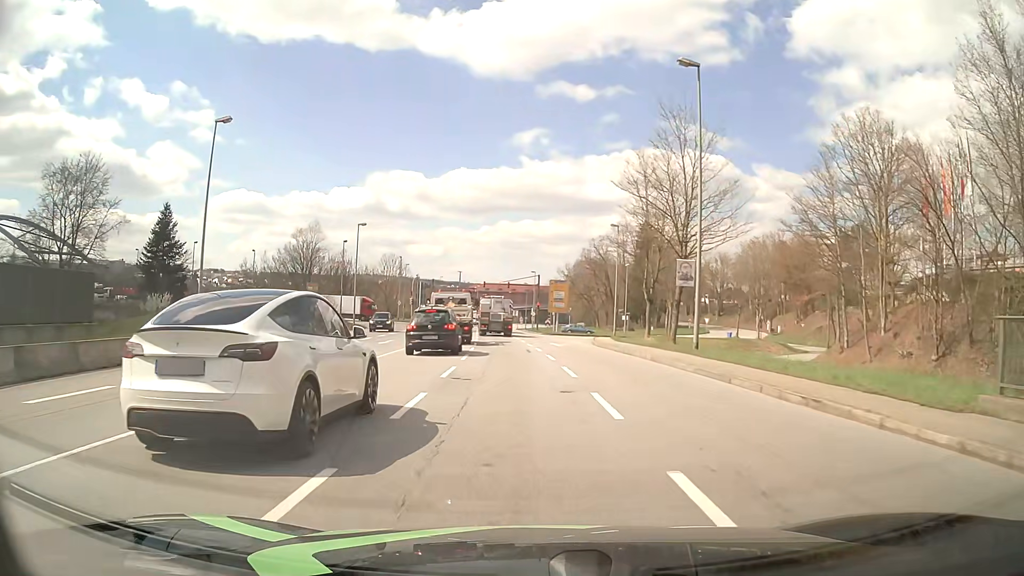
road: primary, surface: asphalt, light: Day
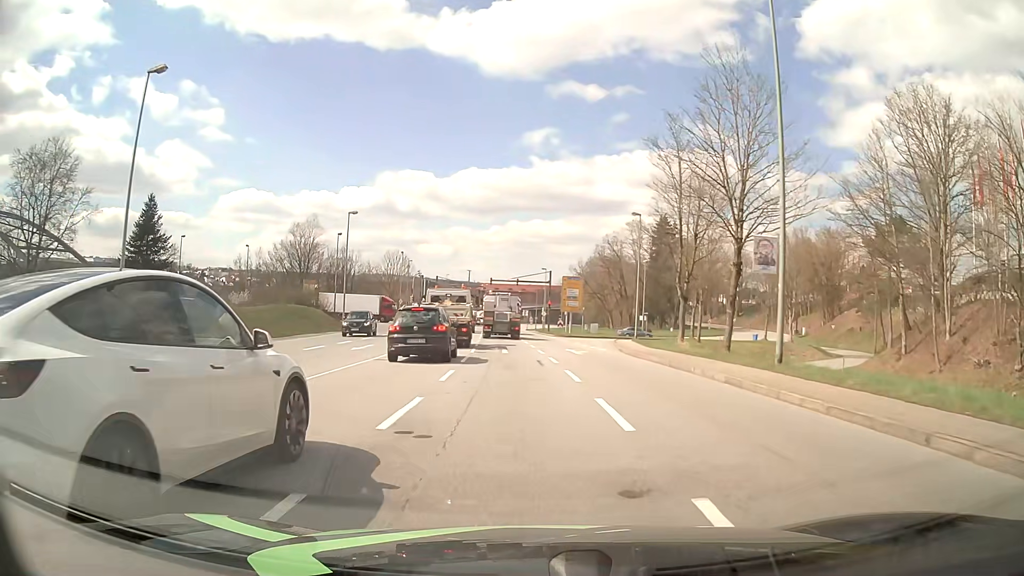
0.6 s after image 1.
(0.0, +6.8) m; -1°
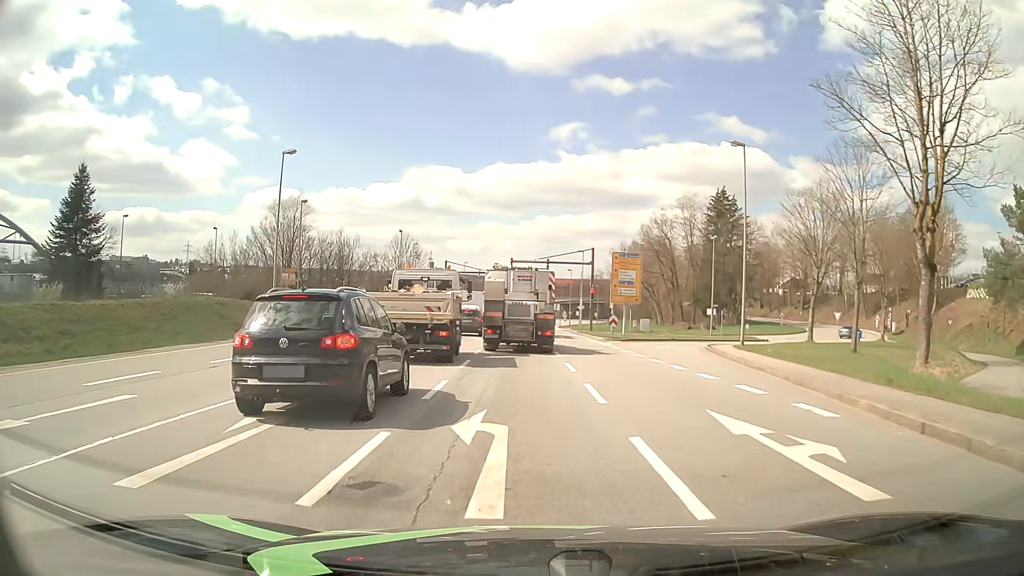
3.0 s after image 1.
(-0.1, +20.9) m; -2°
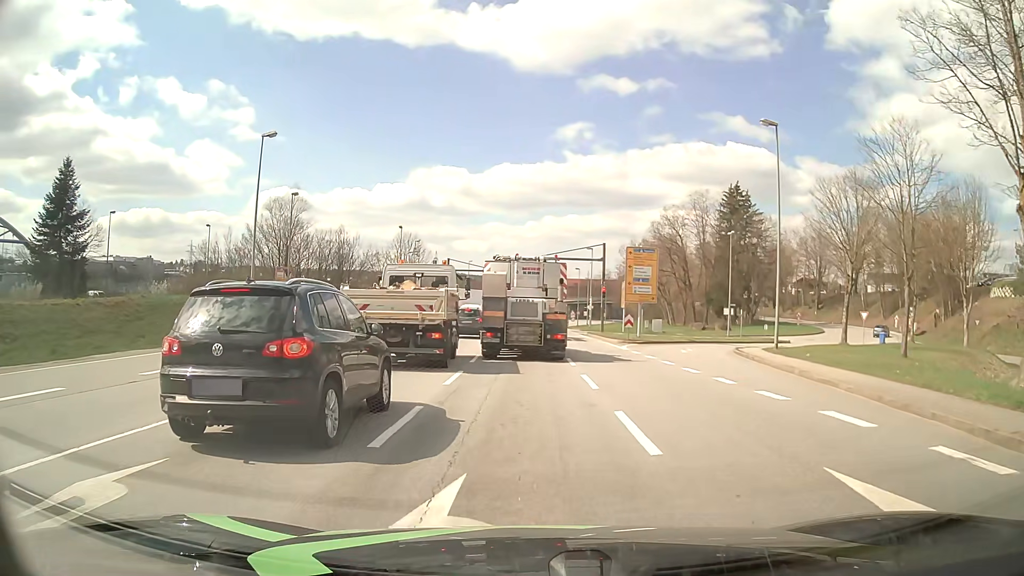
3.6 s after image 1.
(0.0, +3.8) m; -1°
